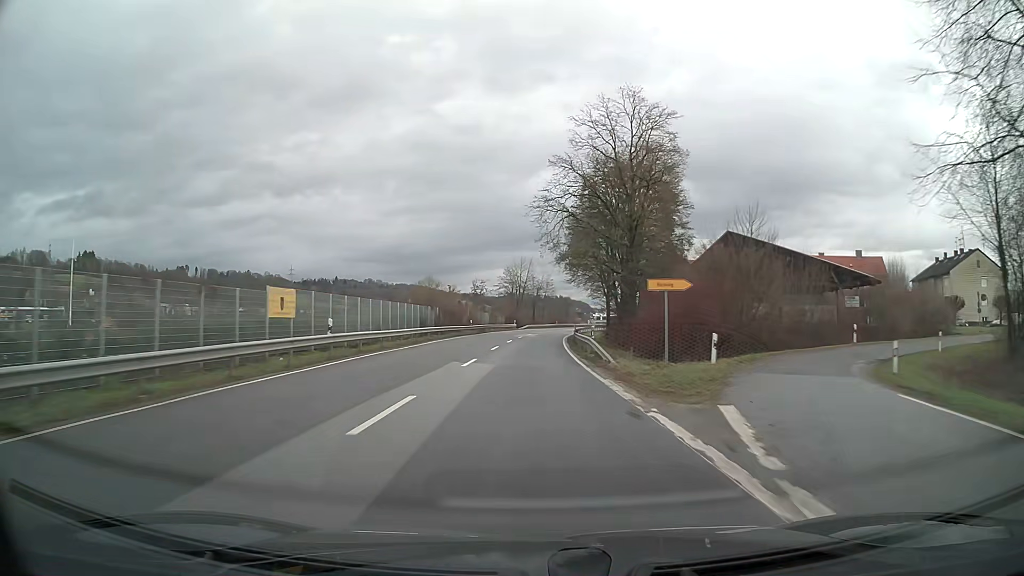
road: primary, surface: asphalt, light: Day
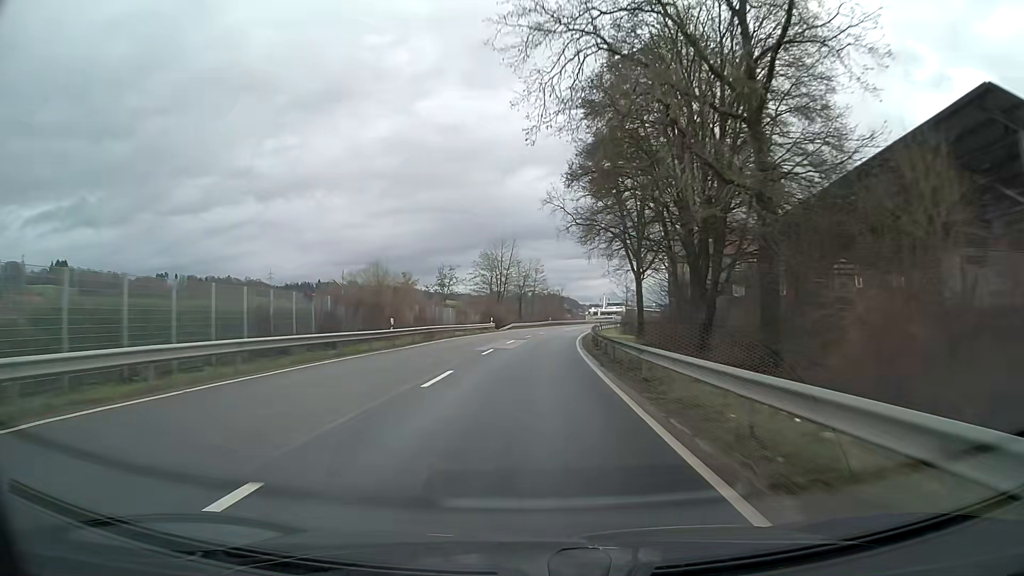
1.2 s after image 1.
(+0.2, +31.6) m; +1°
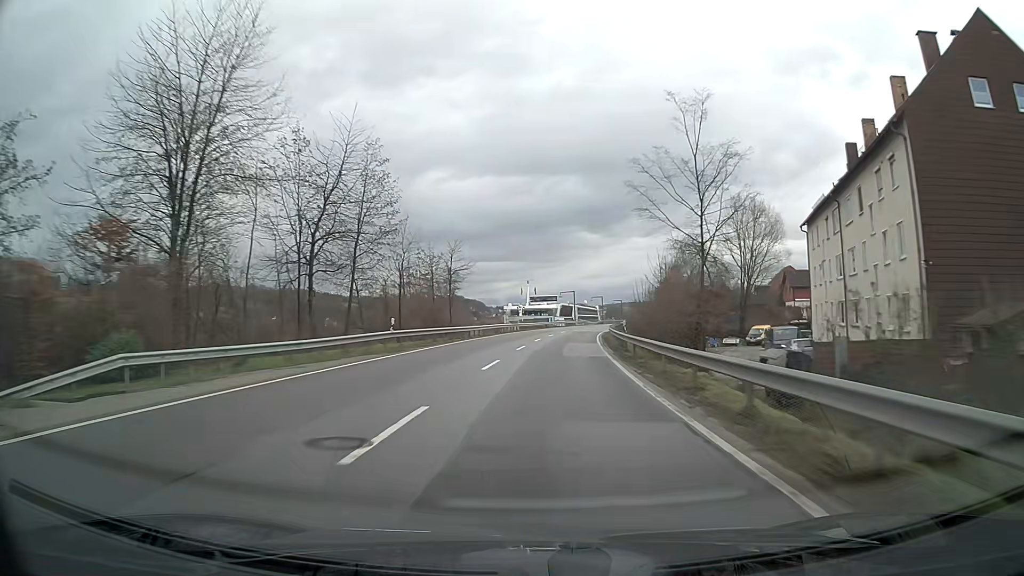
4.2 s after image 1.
(+5.2, +78.7) m; +8°
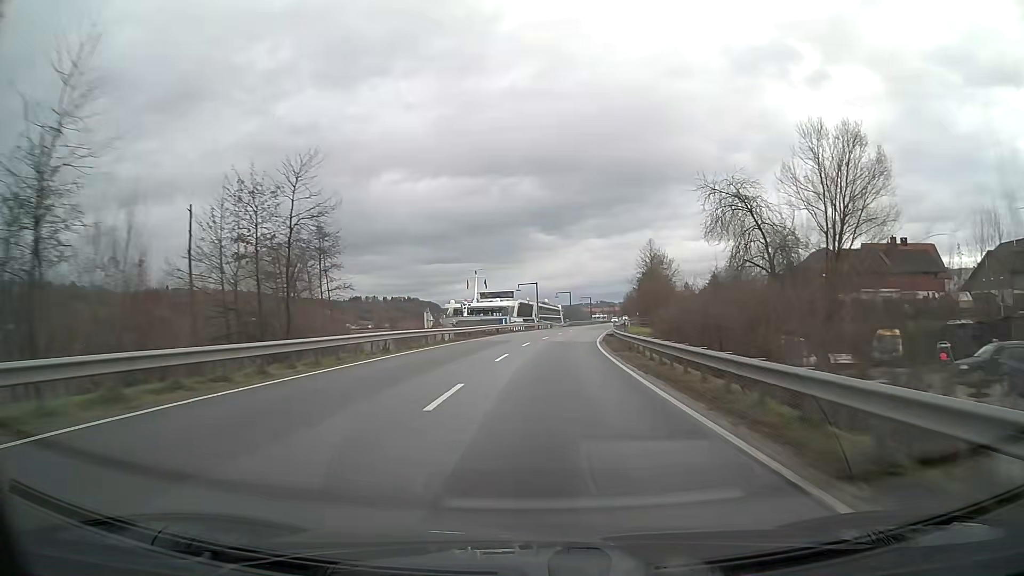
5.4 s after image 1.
(+1.0, +31.5) m; +4°
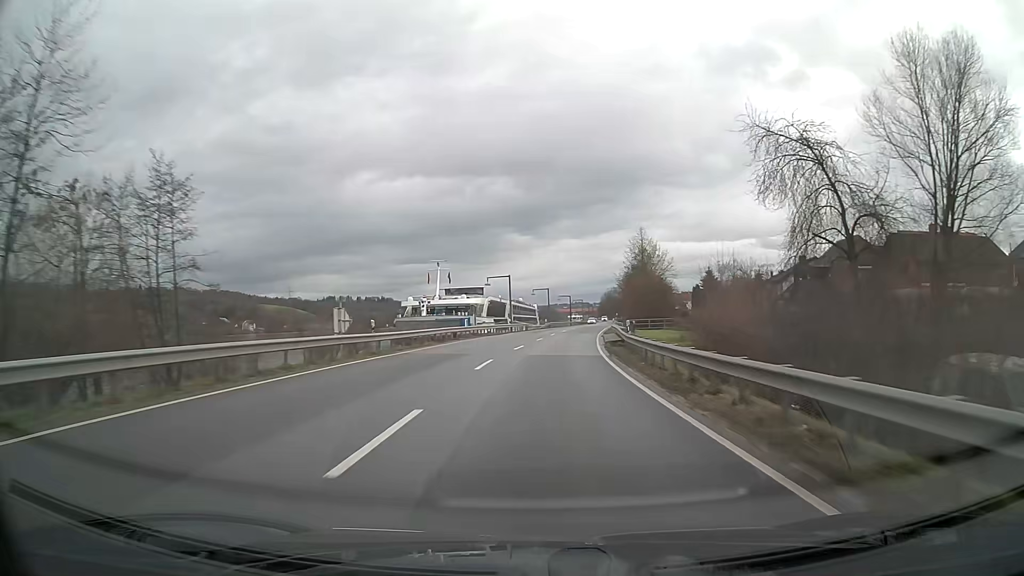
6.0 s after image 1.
(+0.3, +15.8) m; +2°
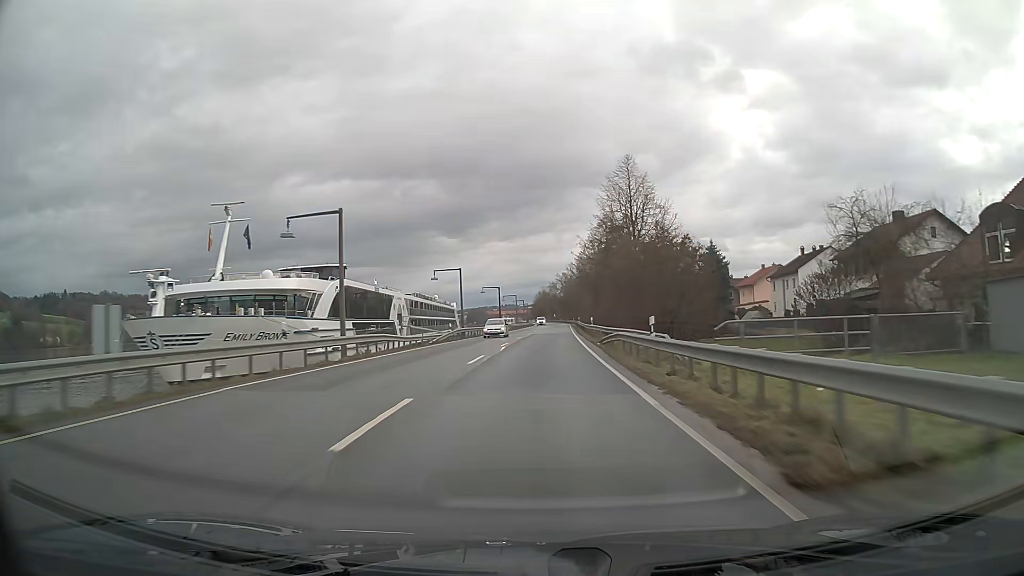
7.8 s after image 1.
(+2.4, +47.3) m; +5°
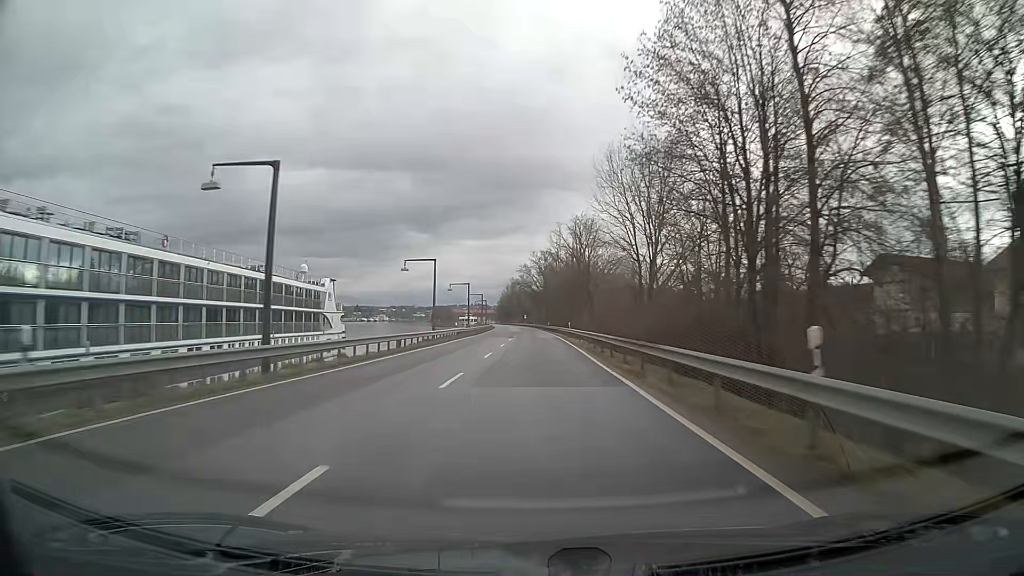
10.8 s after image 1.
(+2.0, +78.9) m; +2°
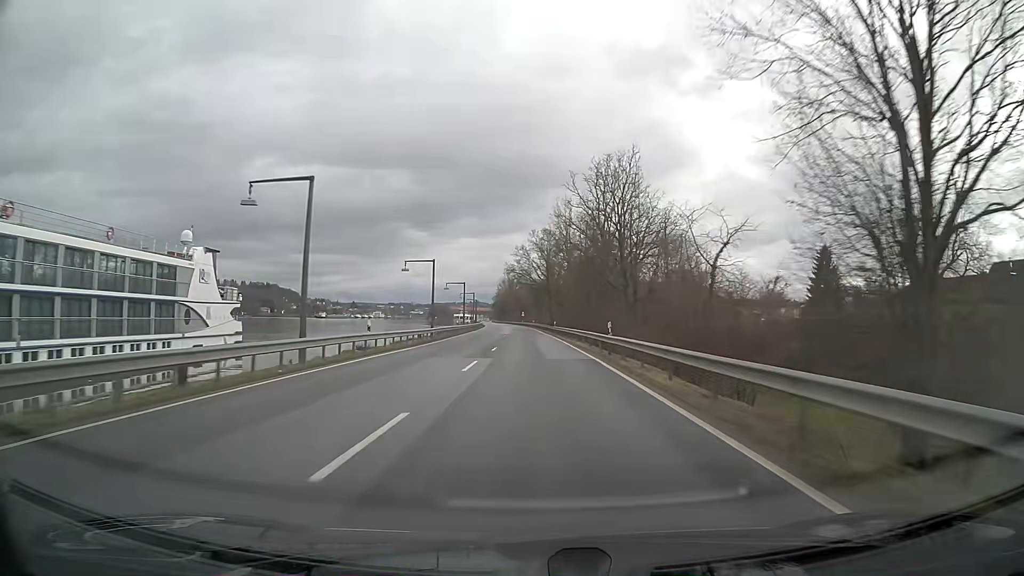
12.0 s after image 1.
(0.0, +31.6) m; 0°
(0, +10) (0, +20) (0, +30) (0, +40) (0, +50) (-1, +60) (-1, +70) (-1, +80) (-2, +90) (-2, +100) m
